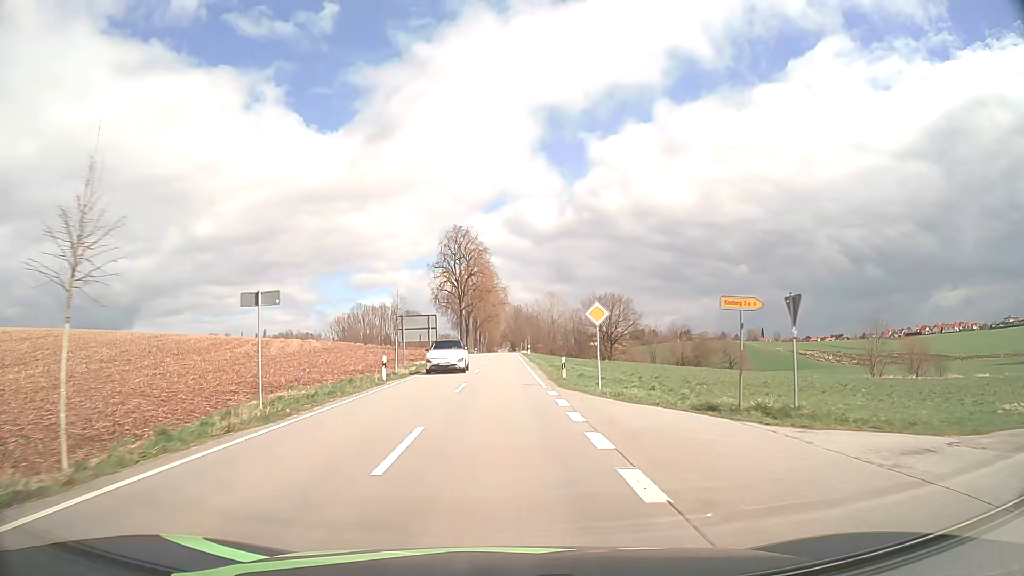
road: tertiary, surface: asphalt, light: Day
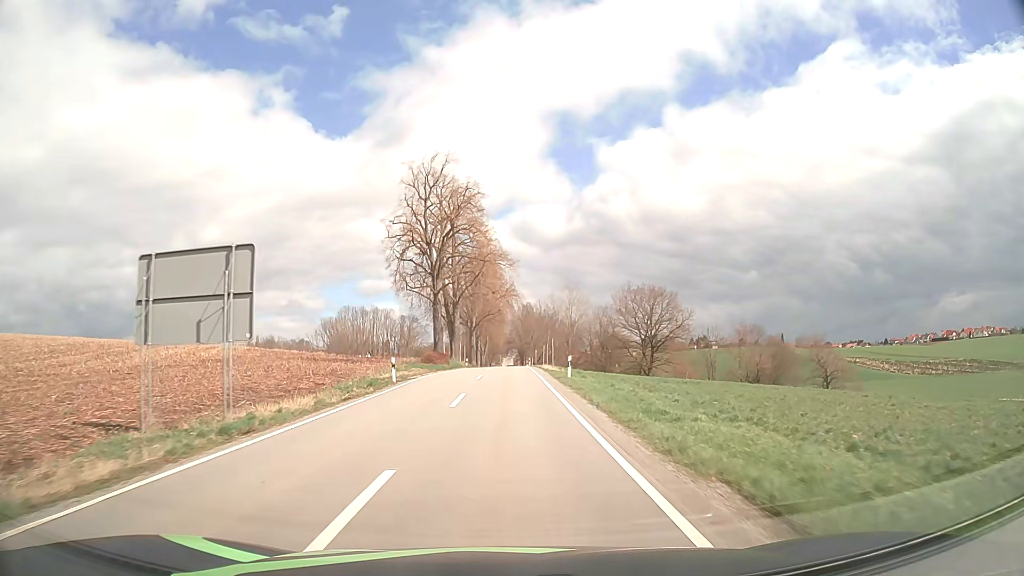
(-0.1, +39.7) m; -1°
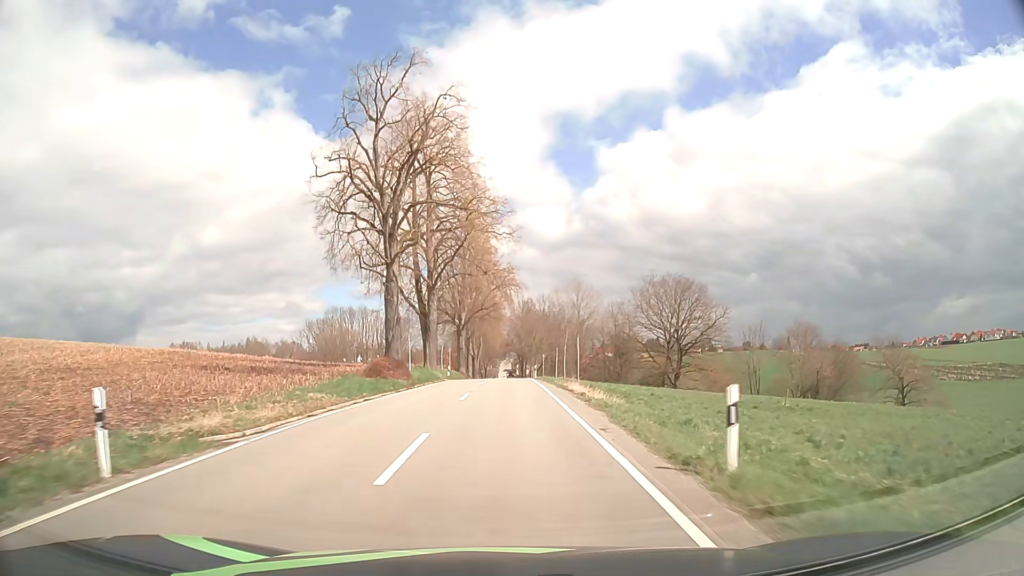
(+0.1, +20.8) m; 0°
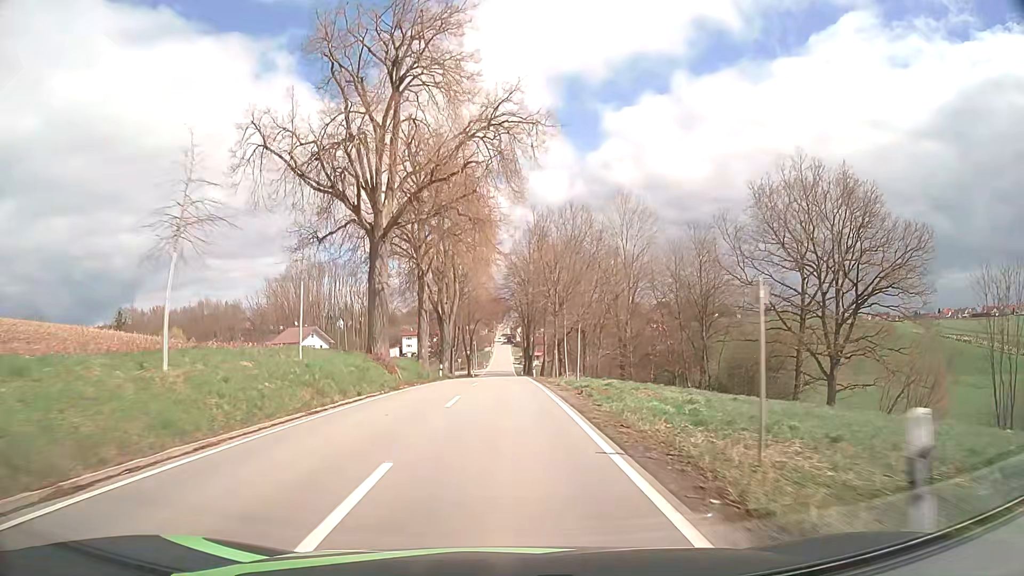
(+0.2, +50.7) m; +1°
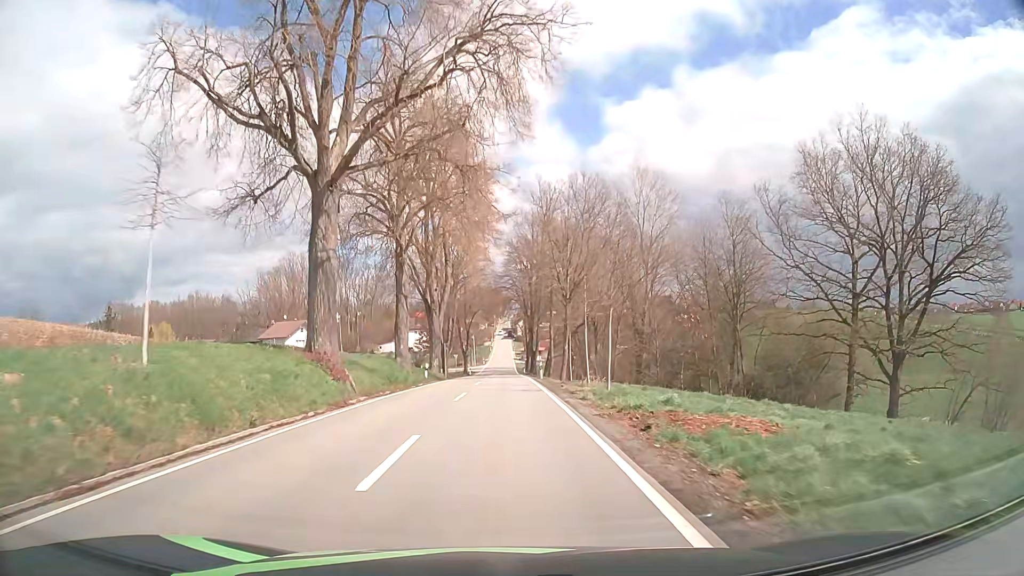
(-0.1, +9.3) m; -1°
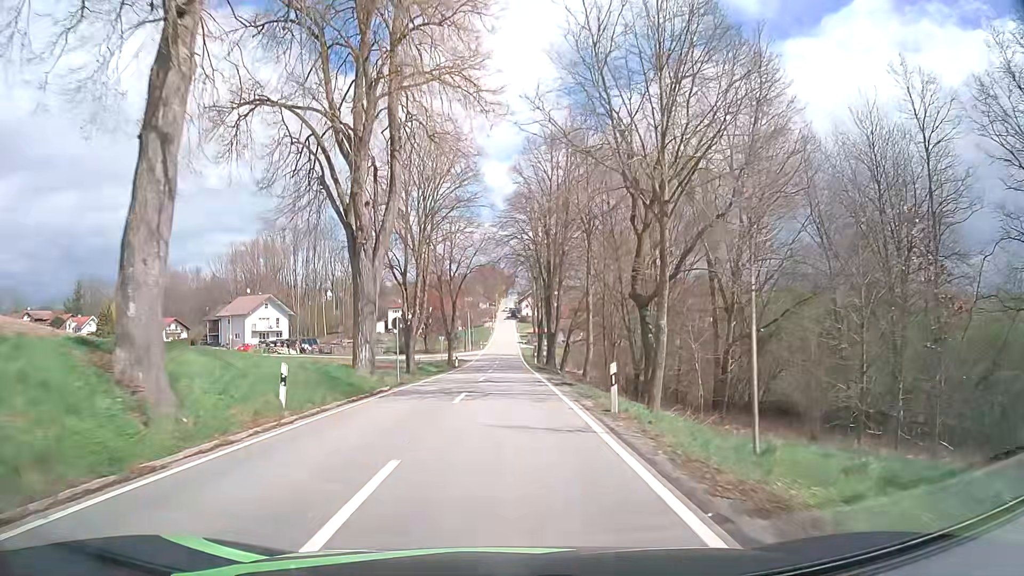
(0.0, +26.4) m; 0°
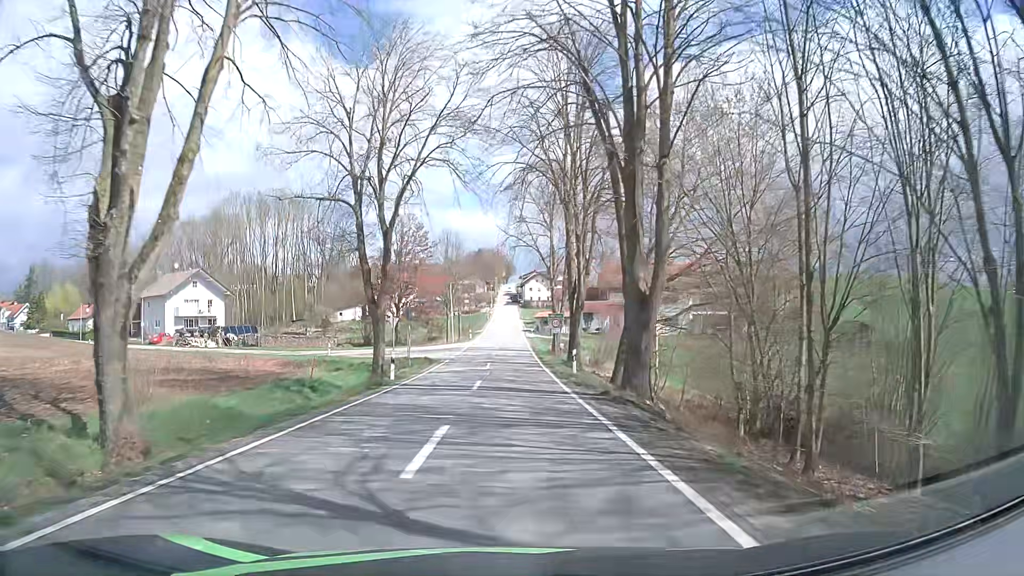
(+0.1, +32.9) m; 0°
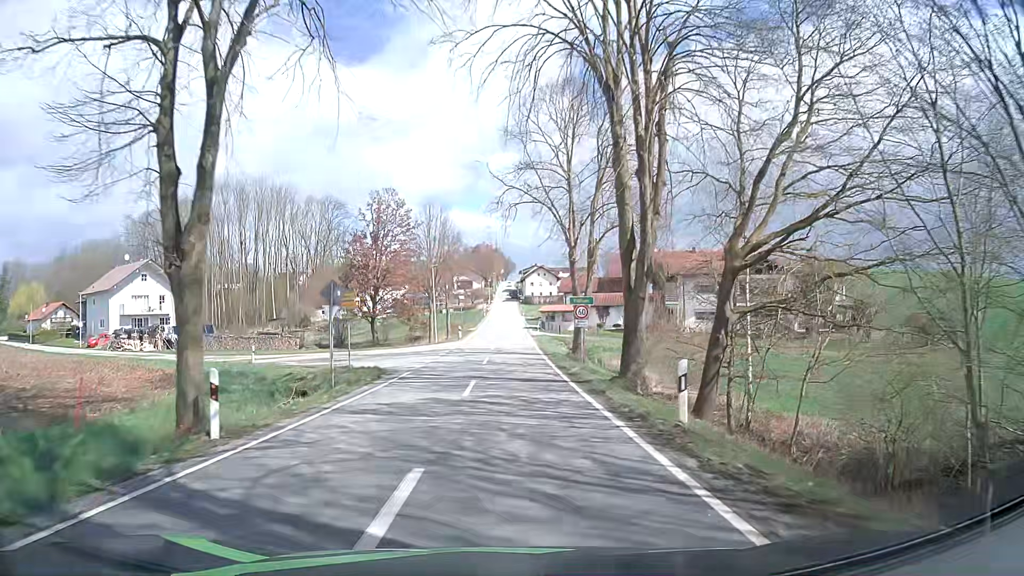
(0.0, +15.7) m; -1°
(0, +10) (0, +20) (+1, +30) (+1, +40) (+1, +50) (+2, +60) (+2, +70) (+2, +80) (+3, +90) (+3, +100) m
